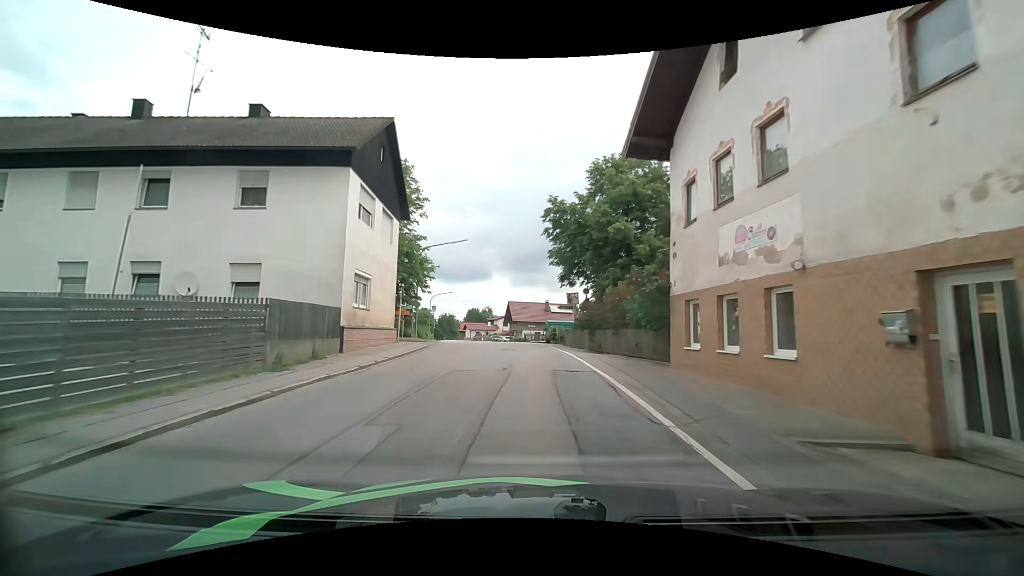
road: secondary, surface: asphalt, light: Day
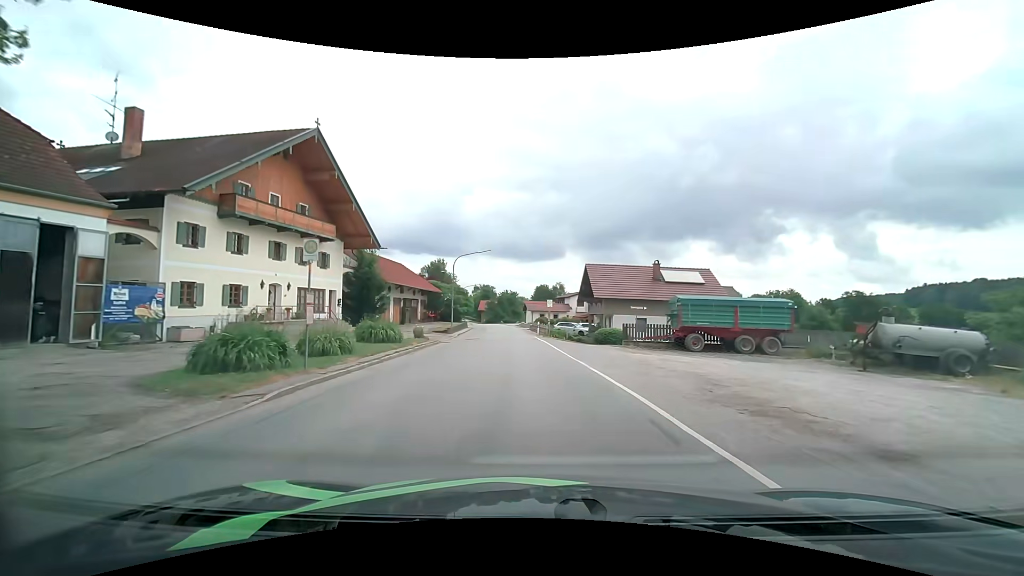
(-1.8, +35.0) m; -8°
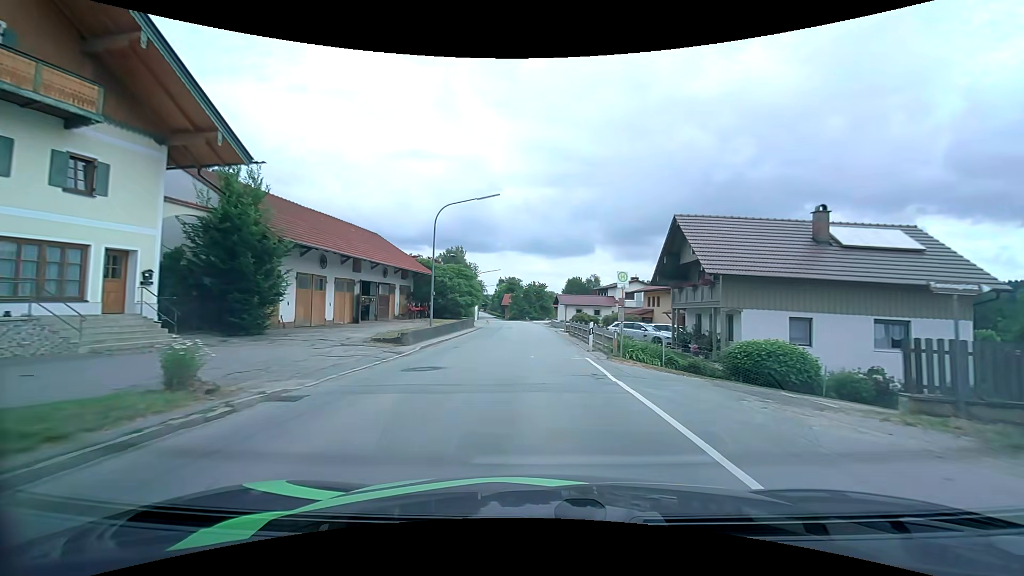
(-0.7, +21.6) m; -3°
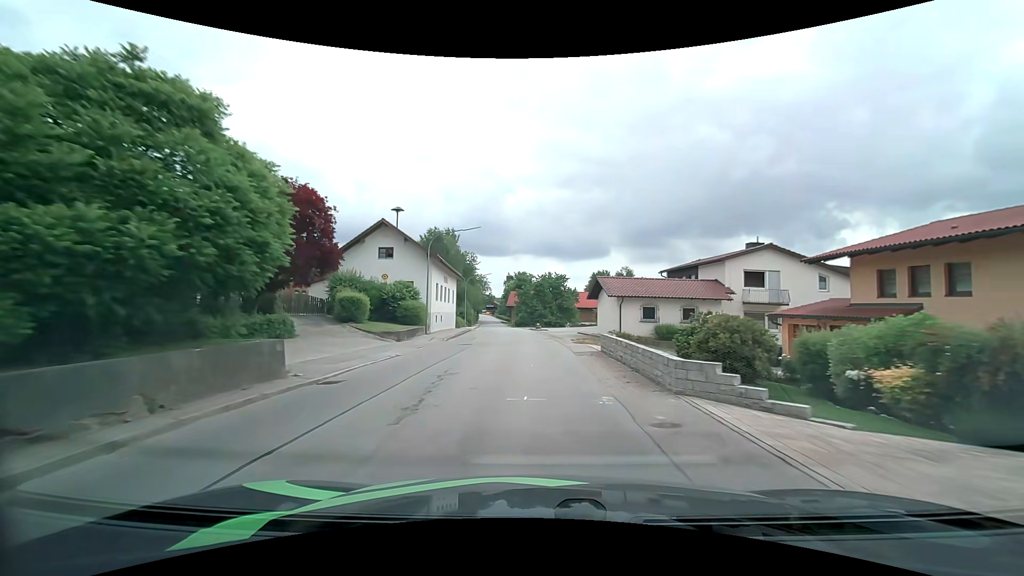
(-0.3, +37.7) m; -2°
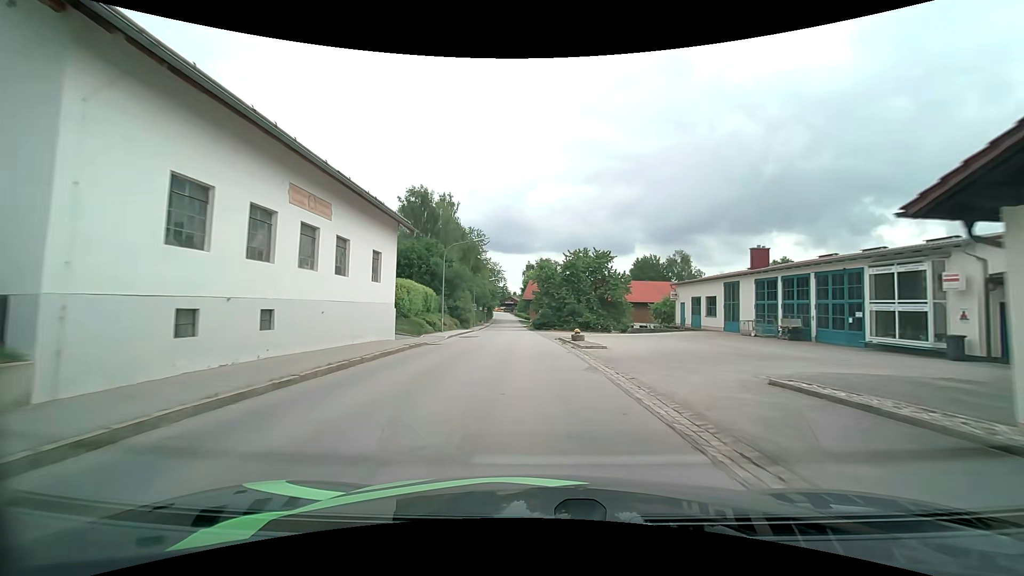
(-0.8, +31.2) m; -3°
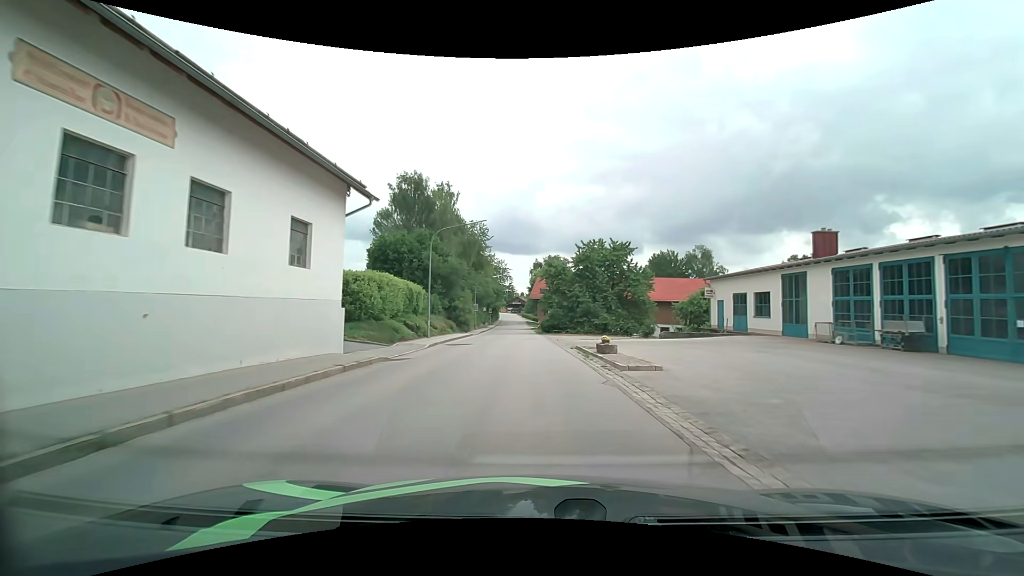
(0.0, +7.9) m; -1°
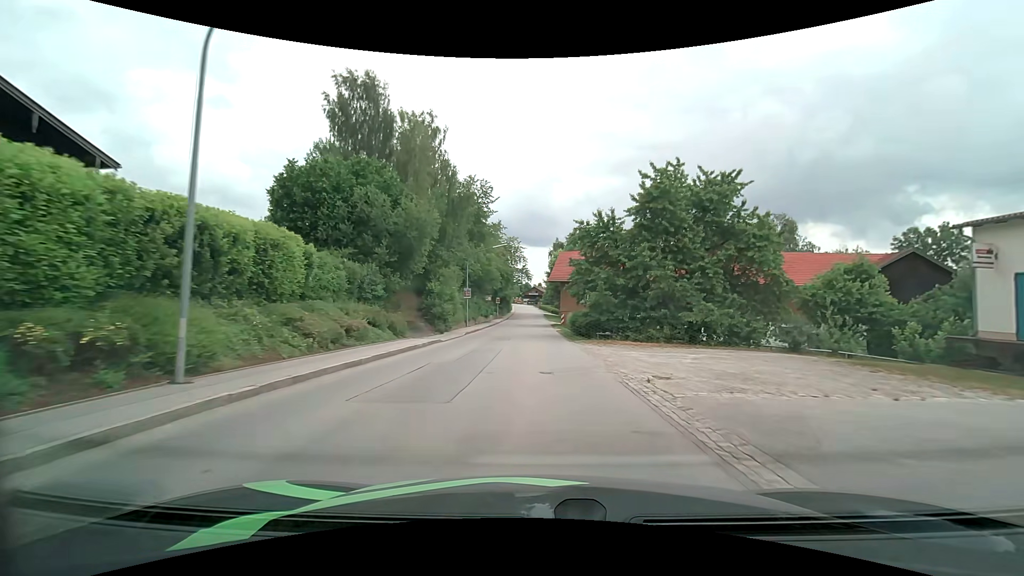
(-0.5, +24.2) m; -2°
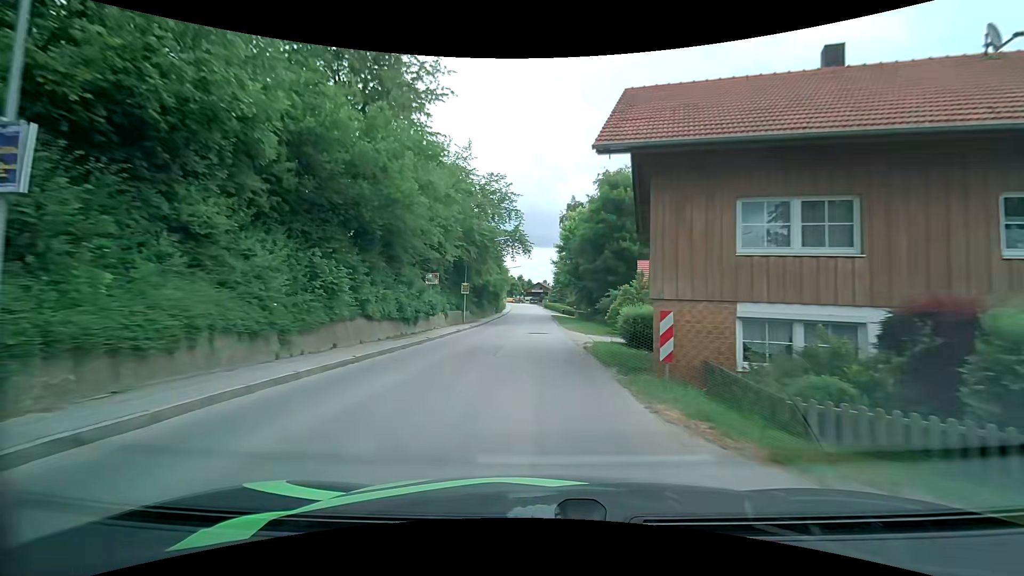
(+0.1, +40.4) m; 0°
(0, +10) (0, +20) (0, +30) (0, +40) (0, +50) (0, +60) (0, +70) (0, +80) (0, +90) (-1, +100) m
